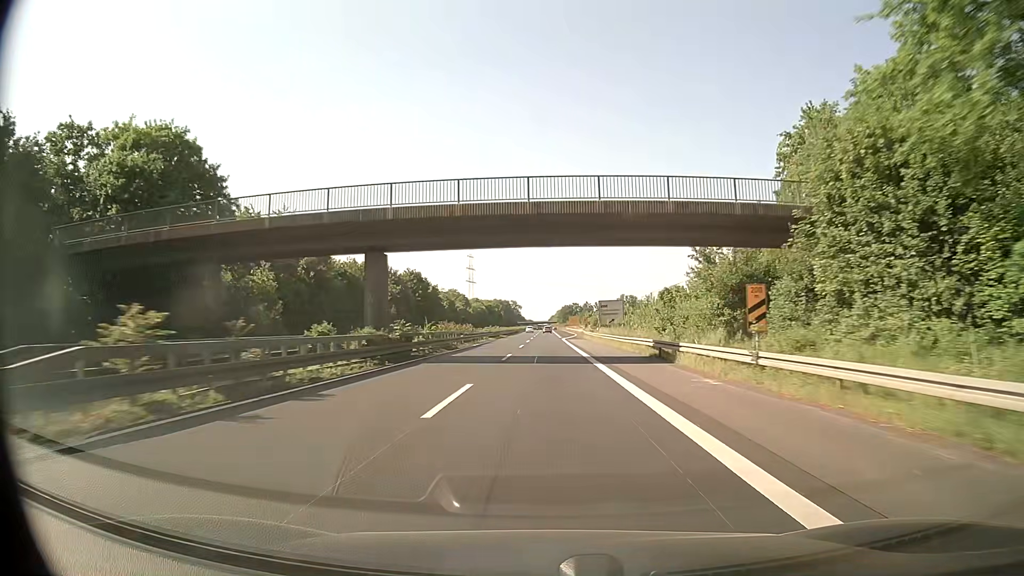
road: trunk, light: Day
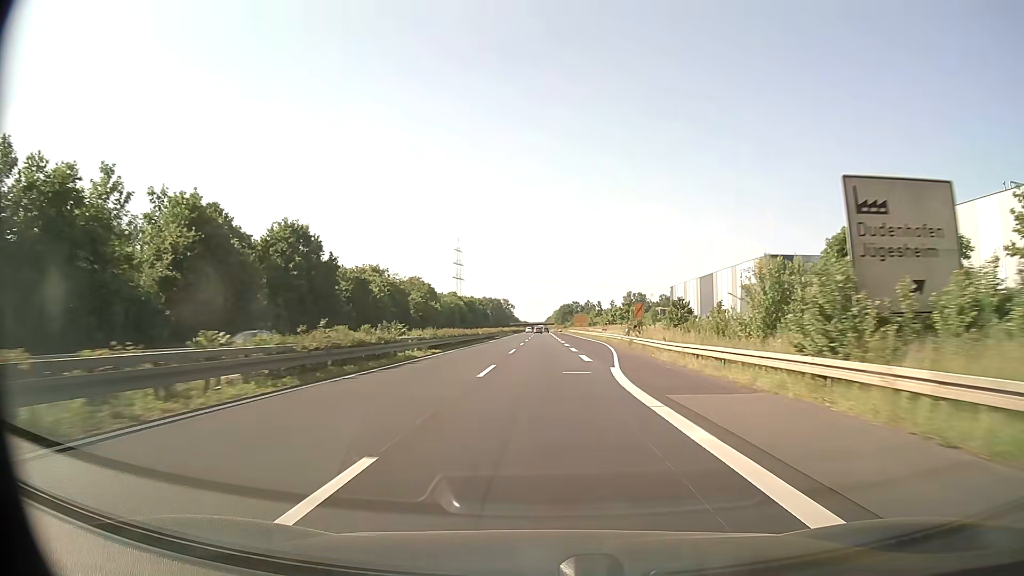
(+0.3, +63.2) m; 0°
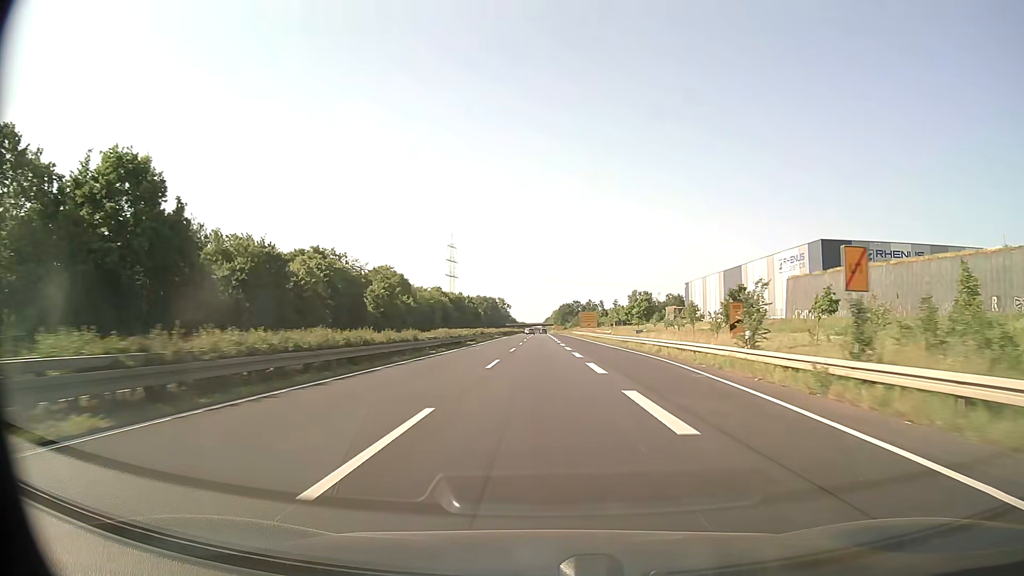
(0.0, +31.6) m; 0°
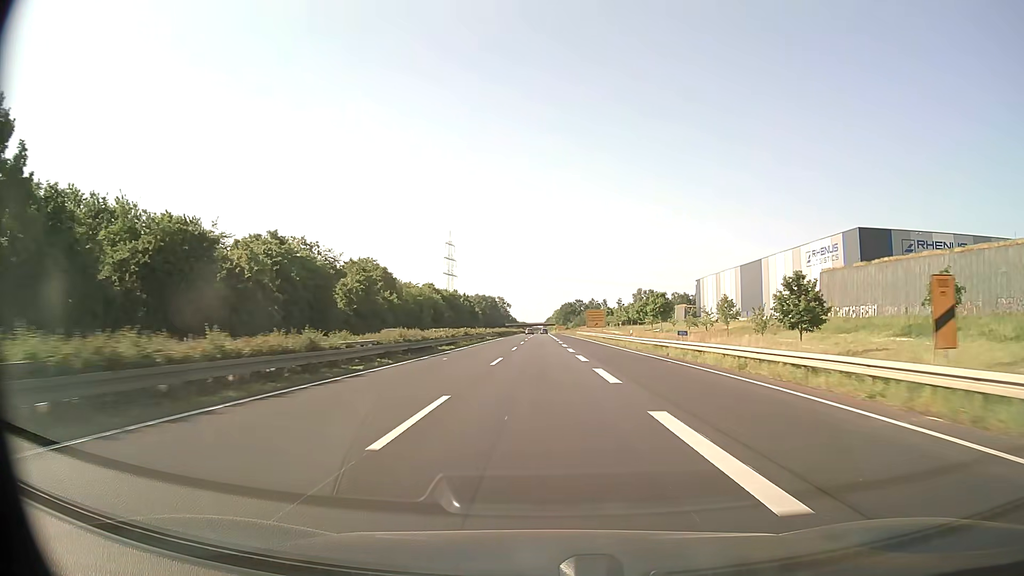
(0.0, +15.8) m; 0°
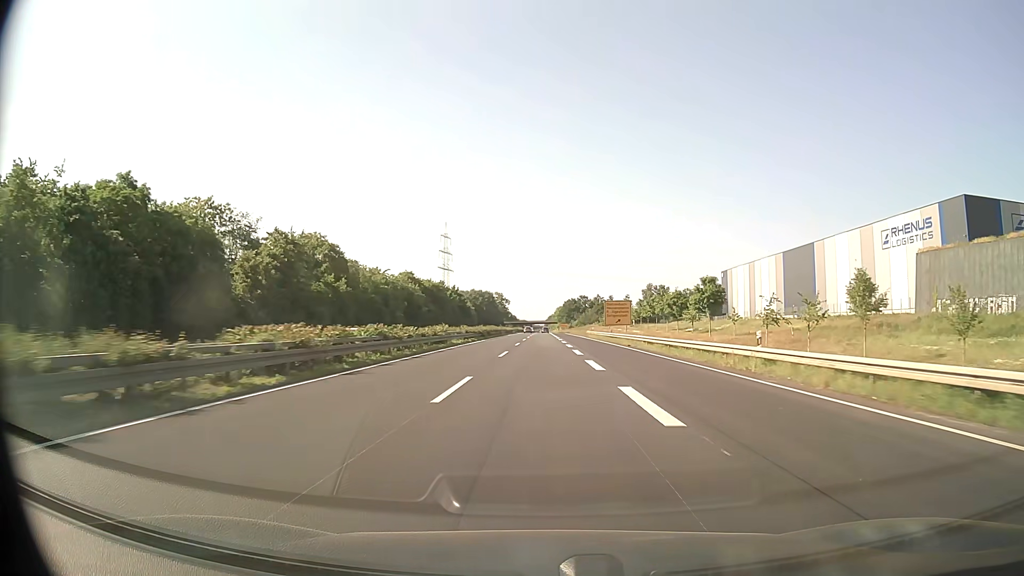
(0.0, +31.6) m; 0°
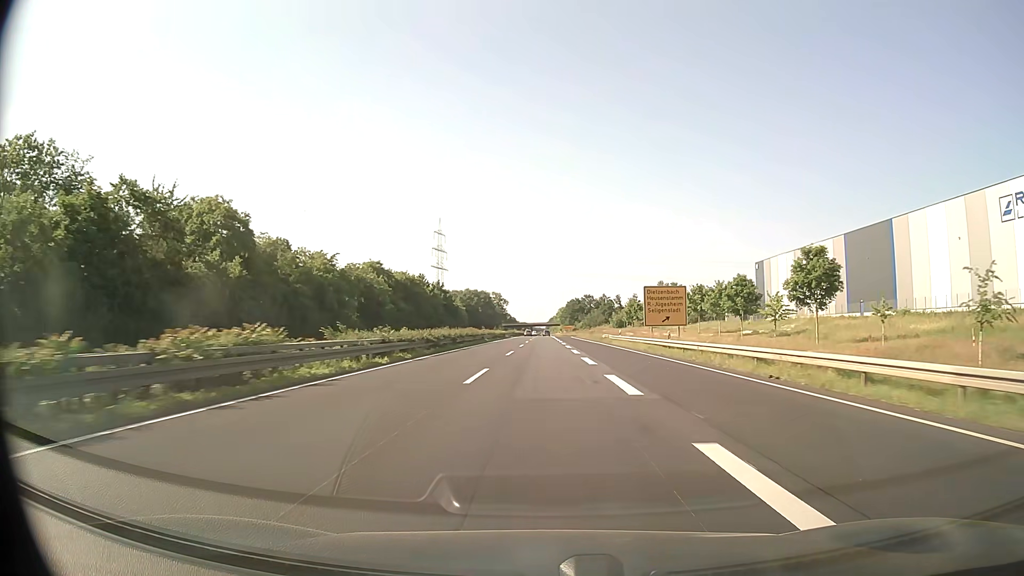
(0.0, +31.6) m; 0°
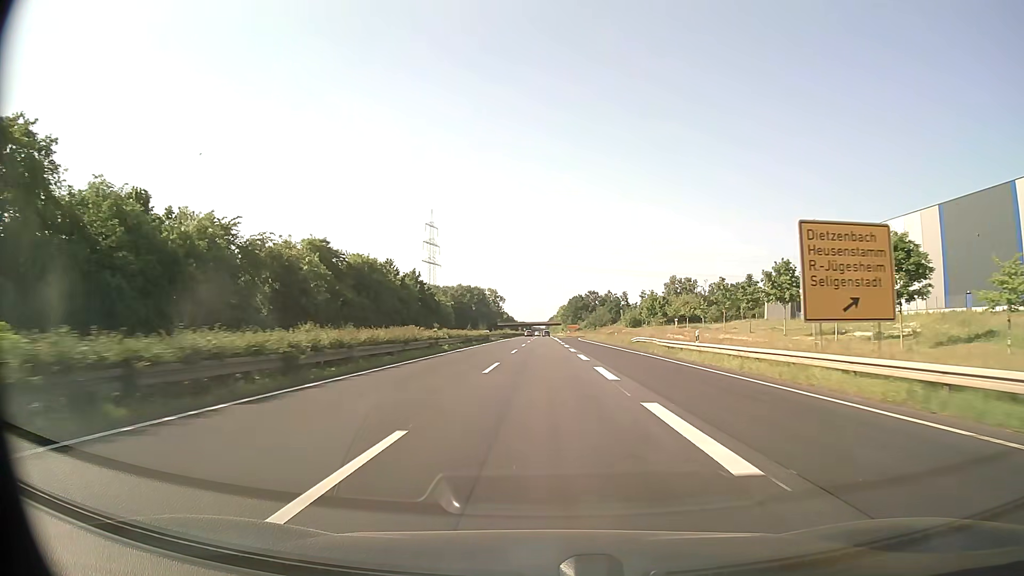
(0.0, +31.6) m; 0°
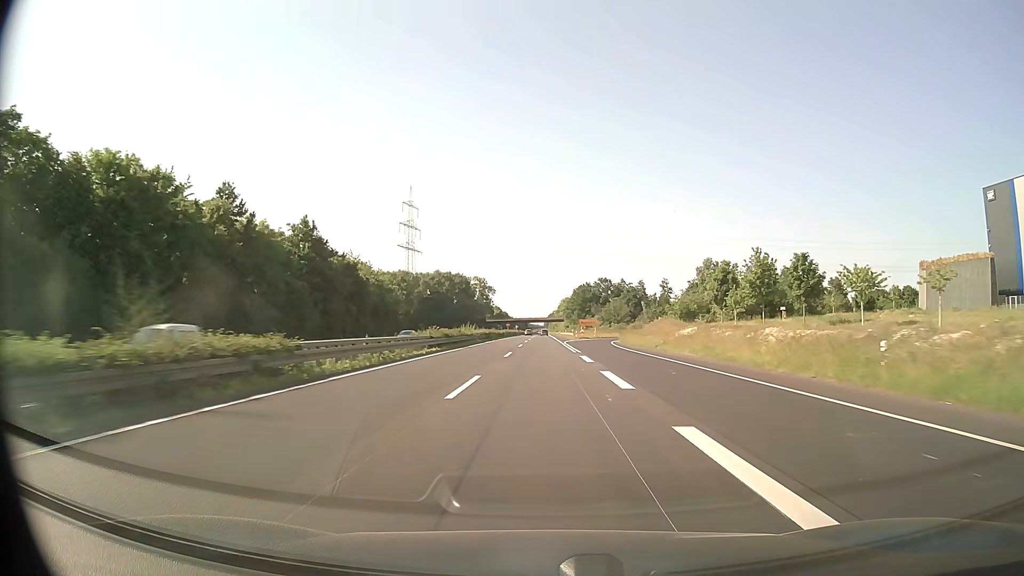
(0.0, +63.2) m; 0°
(0, +10) (0, +20) (0, +30) (0, +40) (0, +50) (0, +60) (0, +70) (0, +80) (0, +90) (0, +100) m
